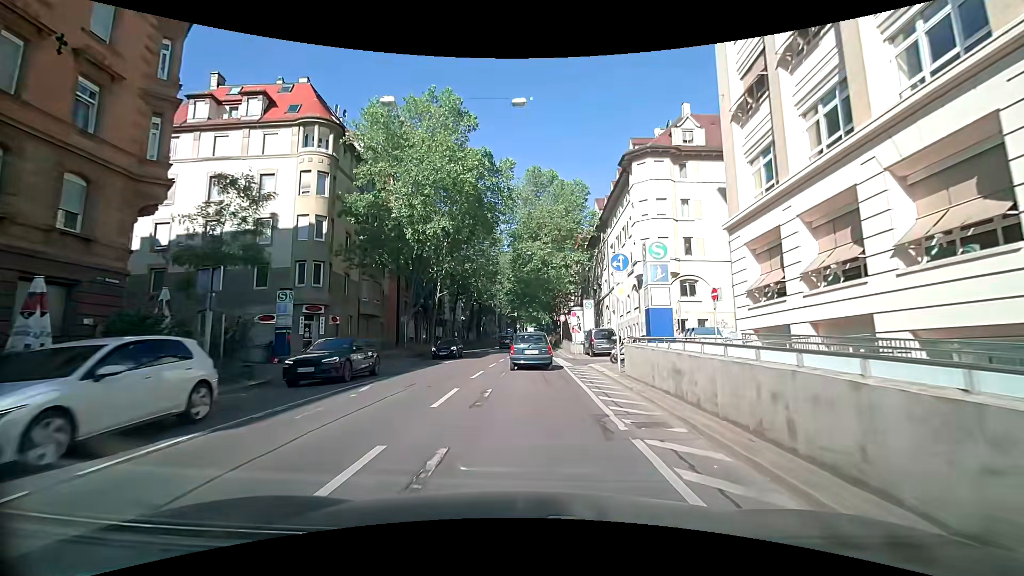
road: secondary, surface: asphalt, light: Day
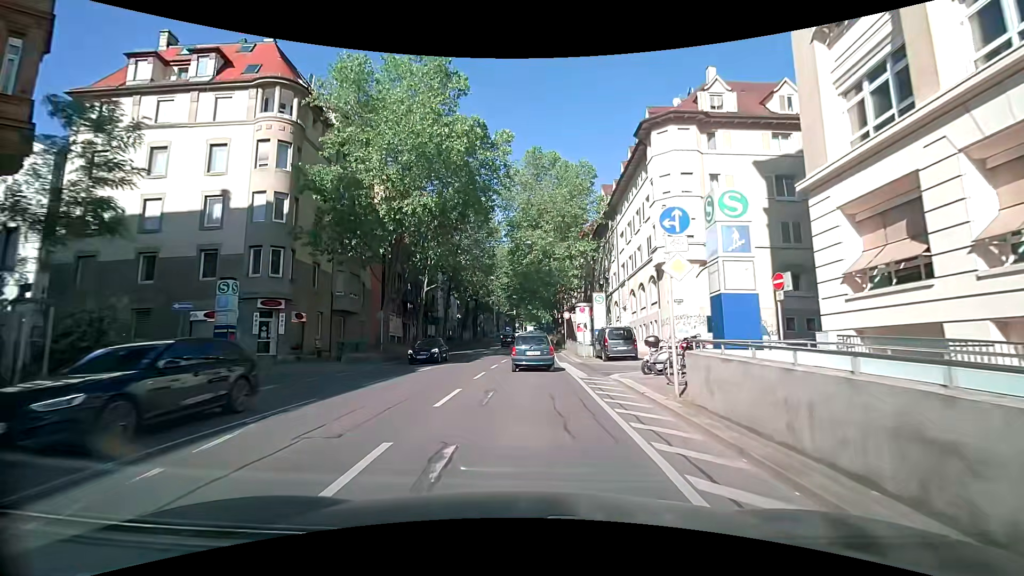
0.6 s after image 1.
(0.0, +5.8) m; 0°
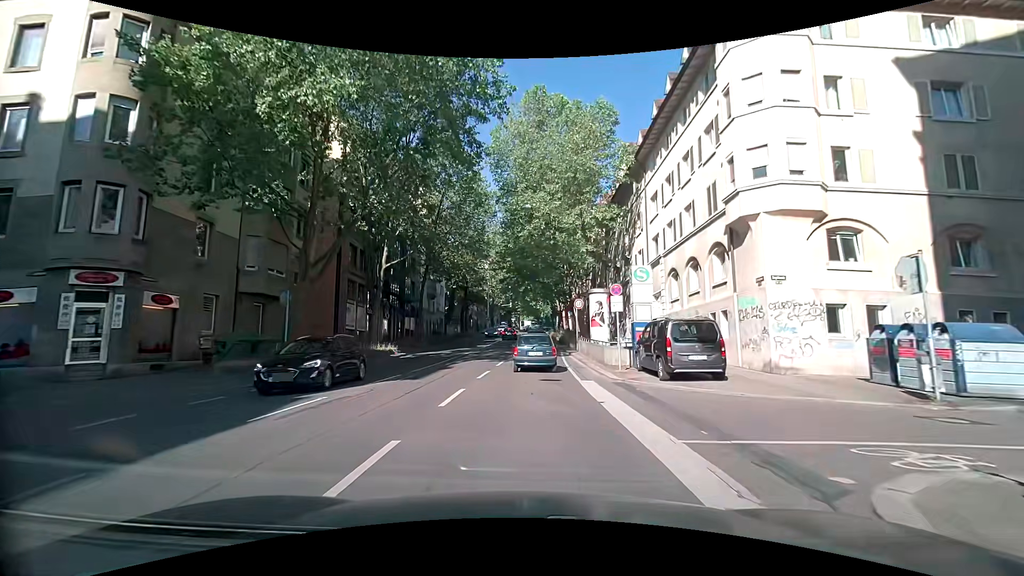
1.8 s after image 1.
(-0.1, +12.0) m; -1°
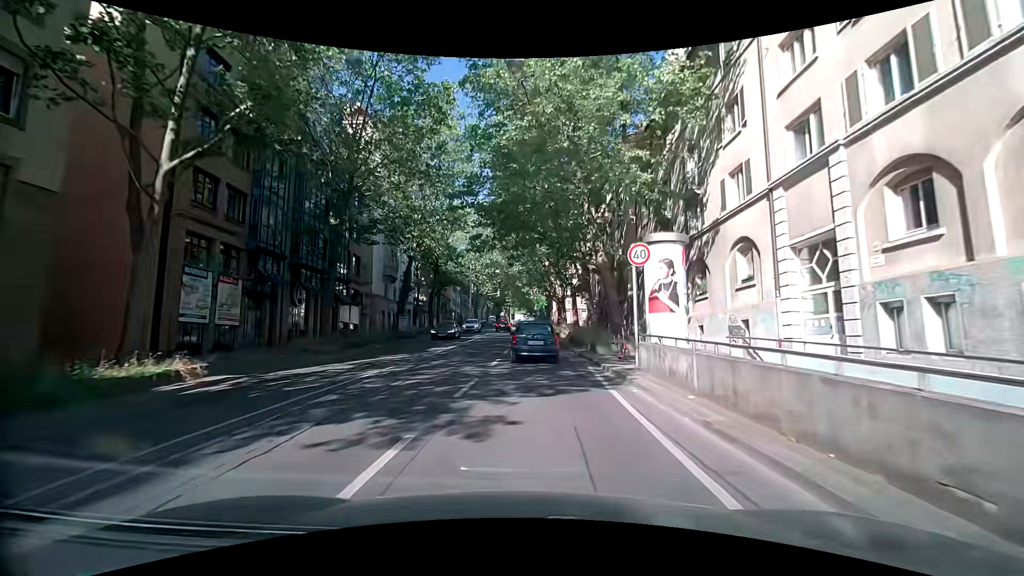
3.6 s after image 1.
(+0.3, +18.5) m; +1°
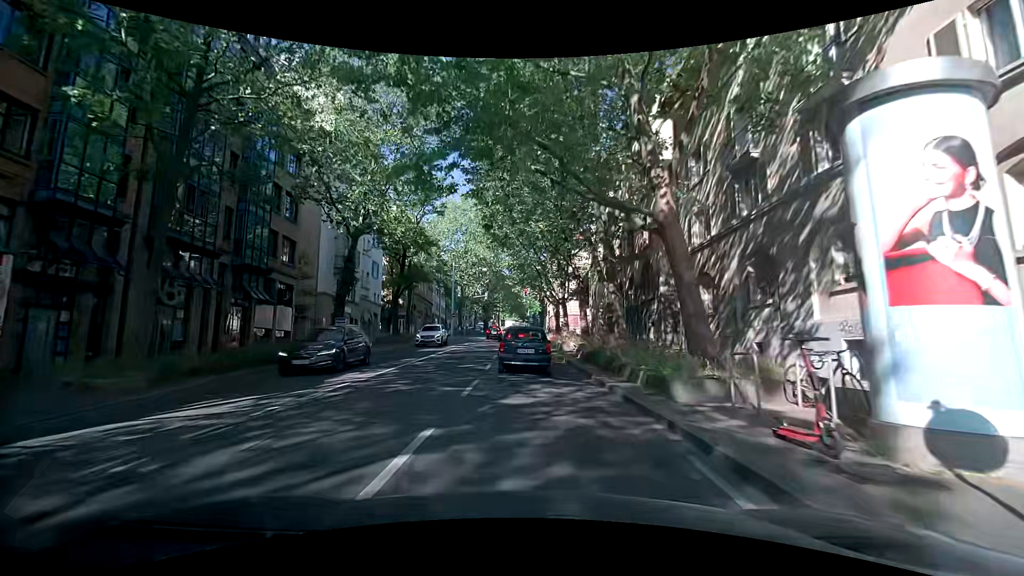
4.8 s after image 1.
(+0.3, +11.3) m; +3°
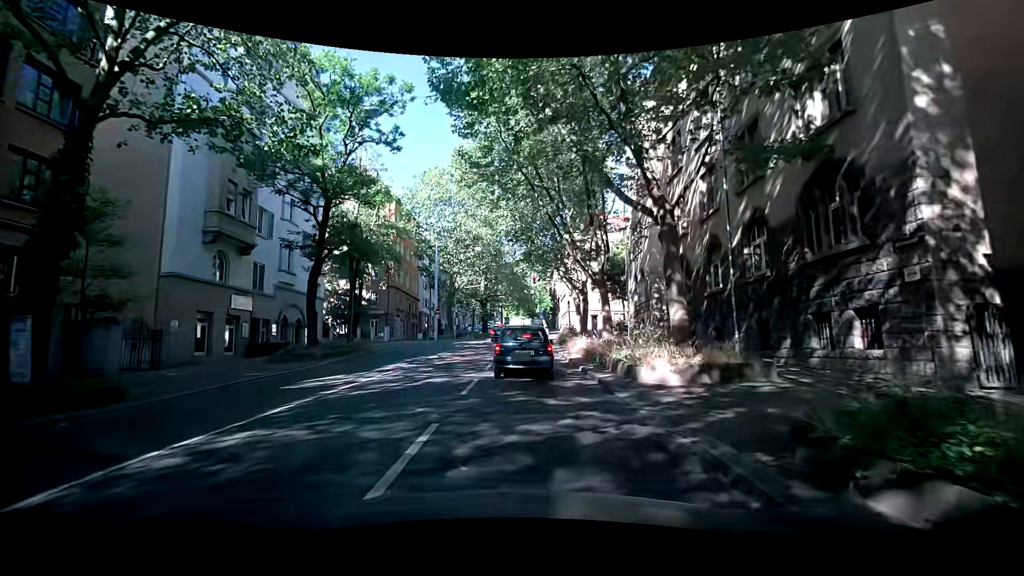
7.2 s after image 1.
(-0.4, +17.4) m; -1°
